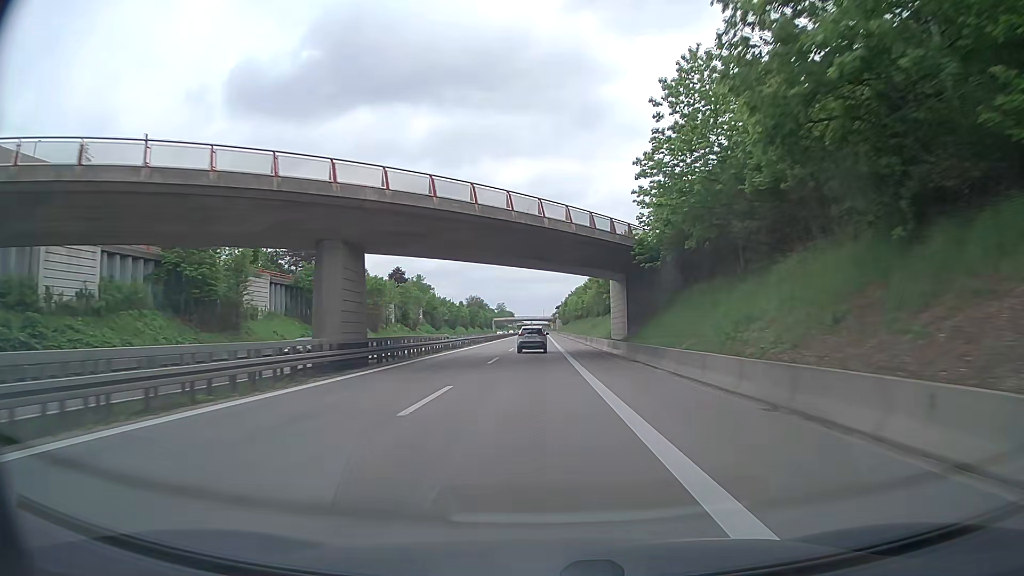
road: trunk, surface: asphalt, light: Day
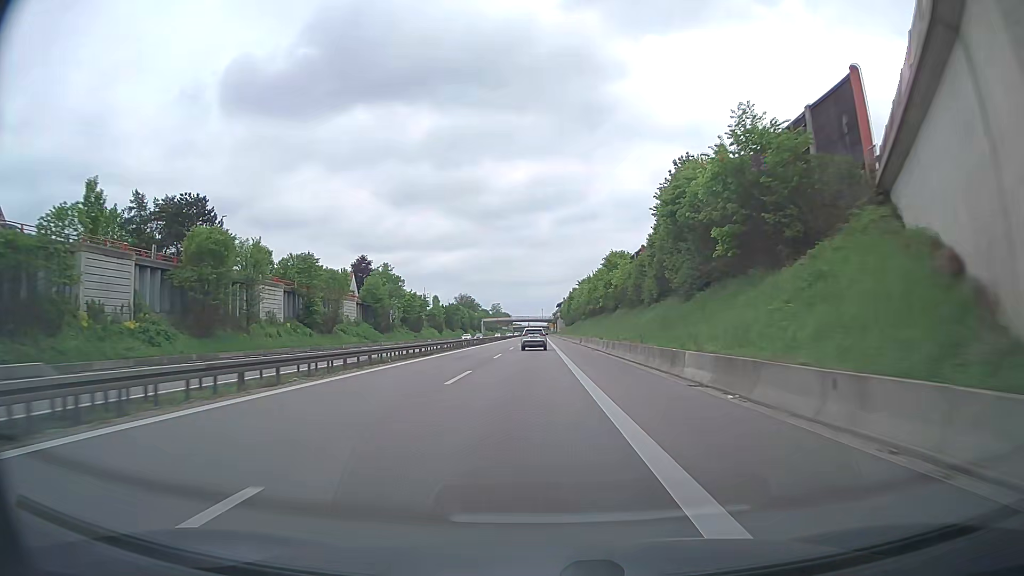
(0.0, +47.5) m; -1°
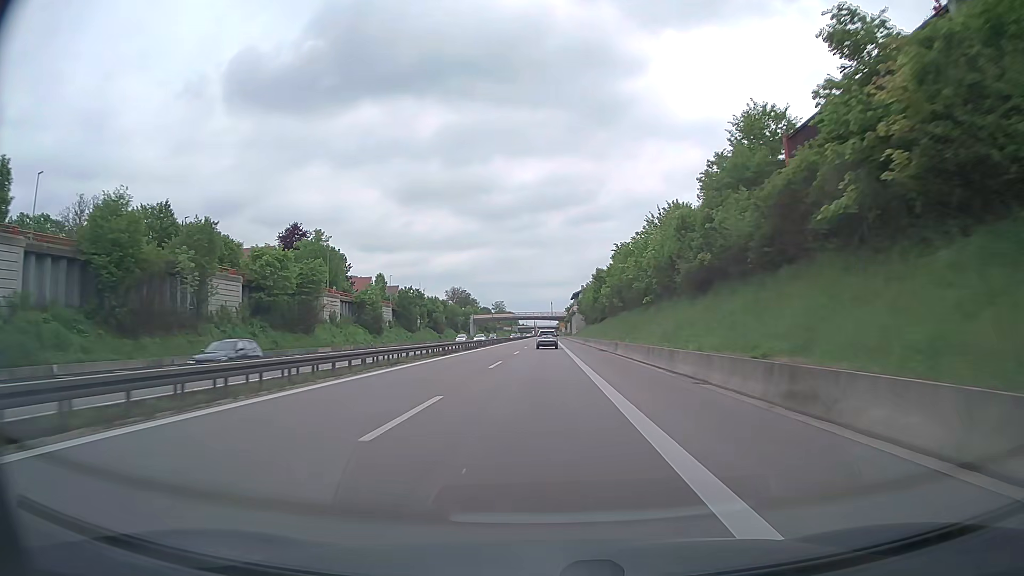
(+0.9, +63.4) m; 0°
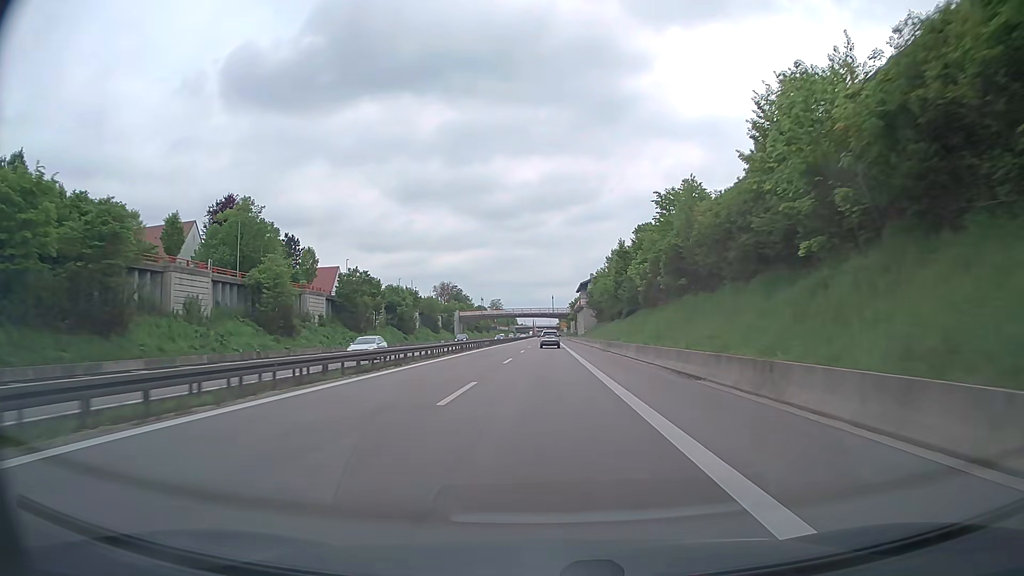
(0.0, +31.8) m; 0°
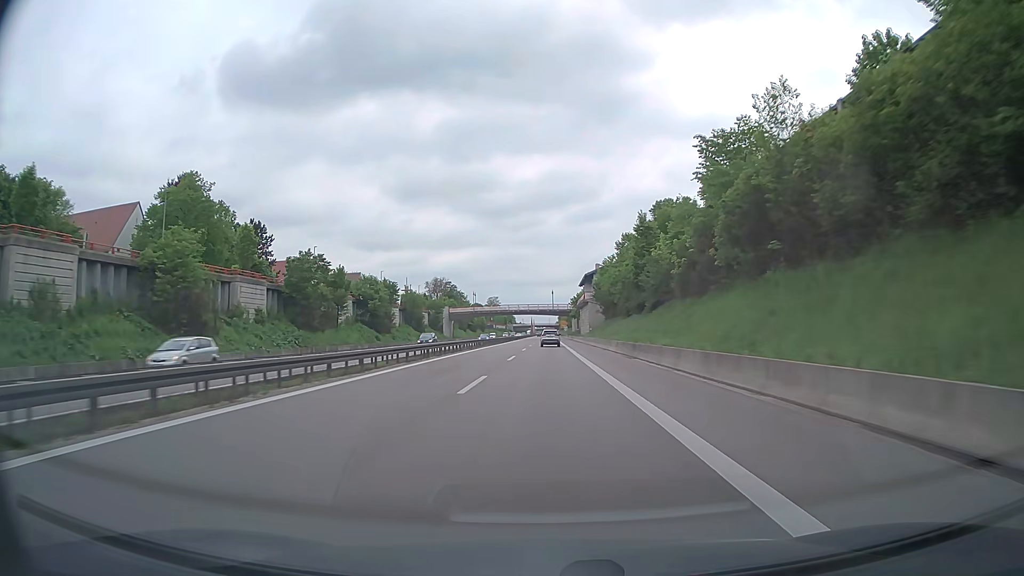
(0.0, +15.9) m; 0°
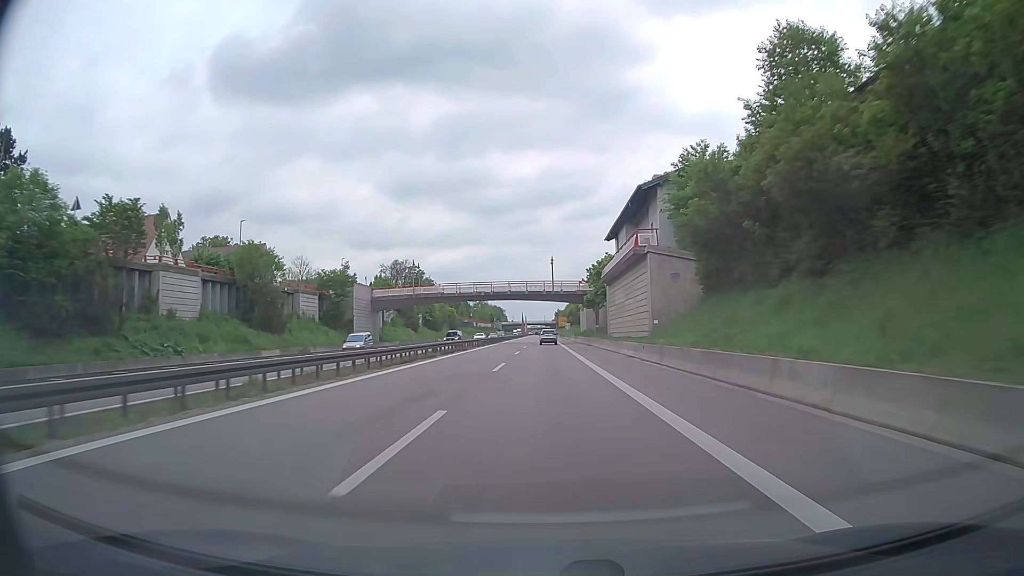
(+0.3, +63.3) m; +1°
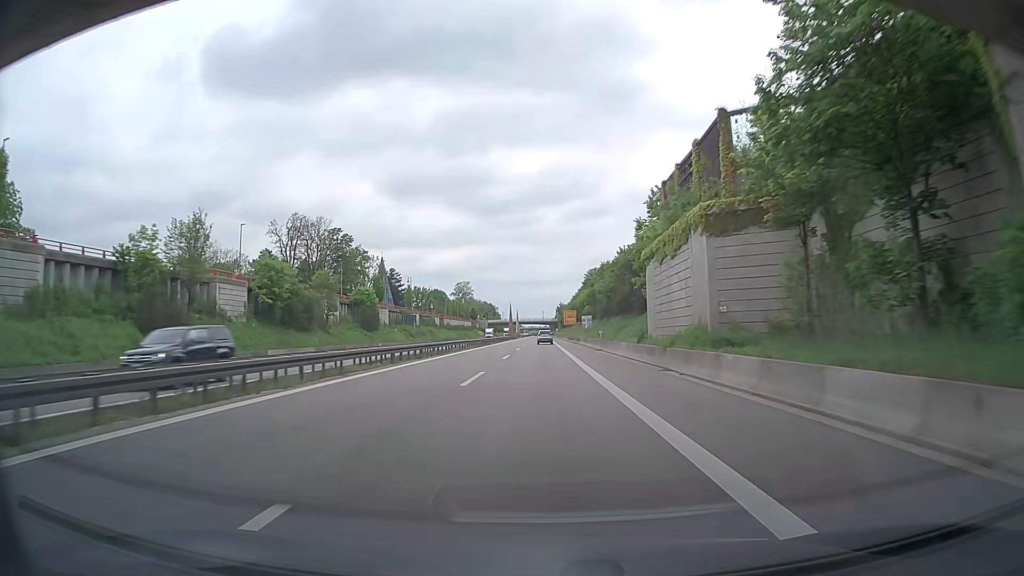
(+0.2, +78.6) m; 0°
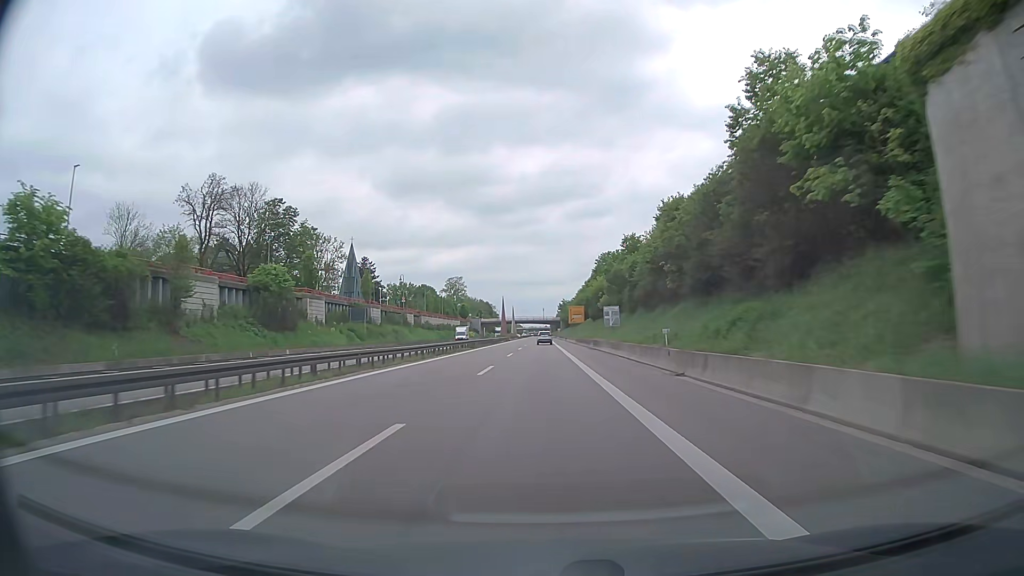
(0.0, +31.3) m; 0°
(0, +10) (0, +20) (0, +30) (0, +40) (0, +50) (0, +60) (0, +70) (0, +80) (0, +90) (0, +100) m
